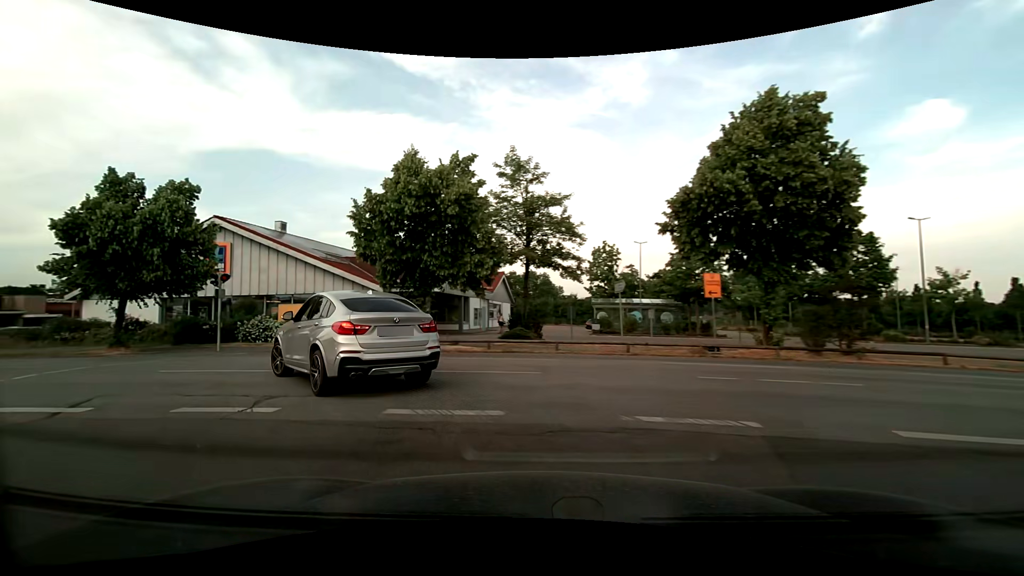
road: residential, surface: asphalt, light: Day
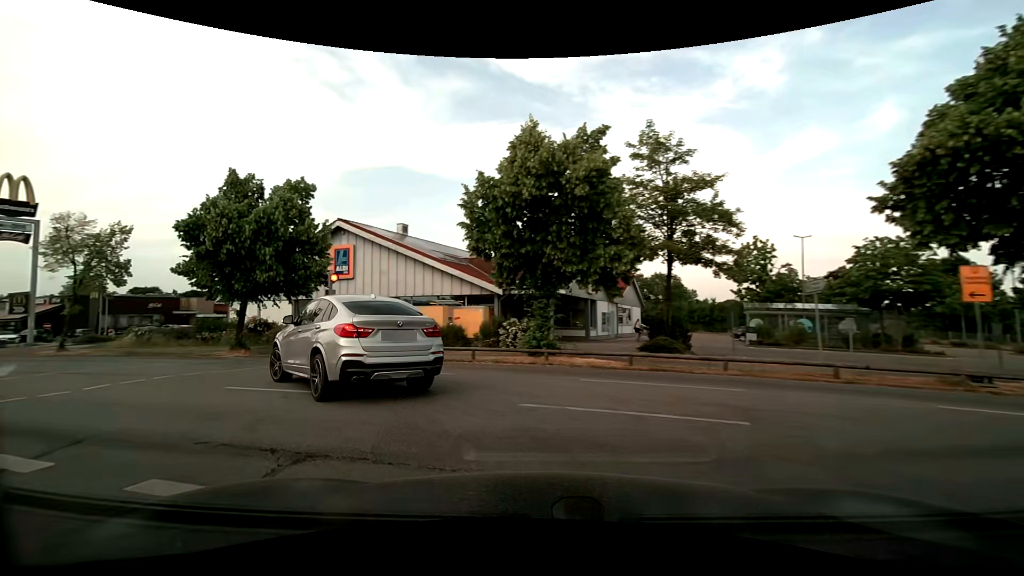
(-0.5, +3.7) m; -15°
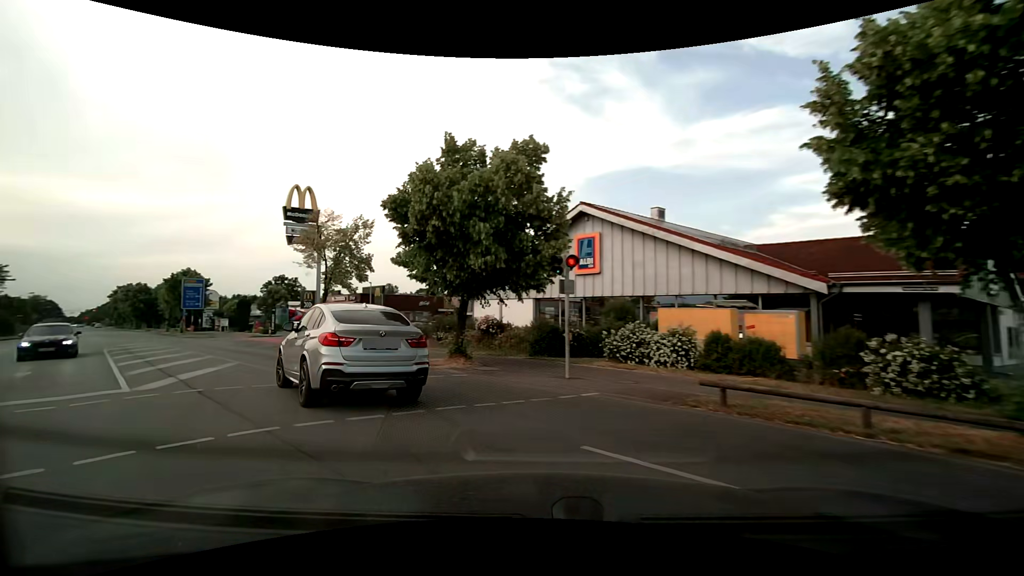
(-1.9, +7.7) m; -28°
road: secondary
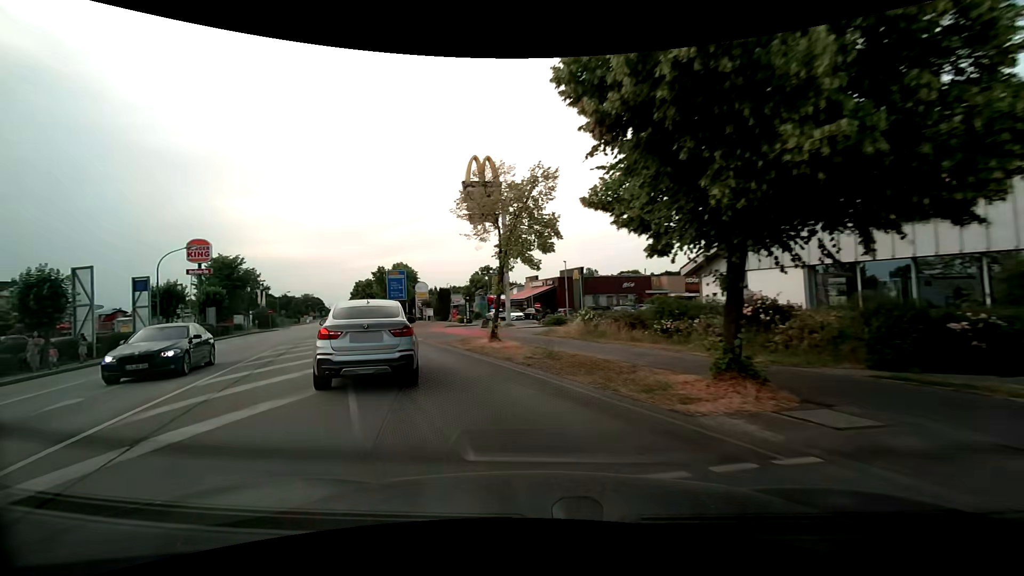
(-1.5, +8.7) m; -21°
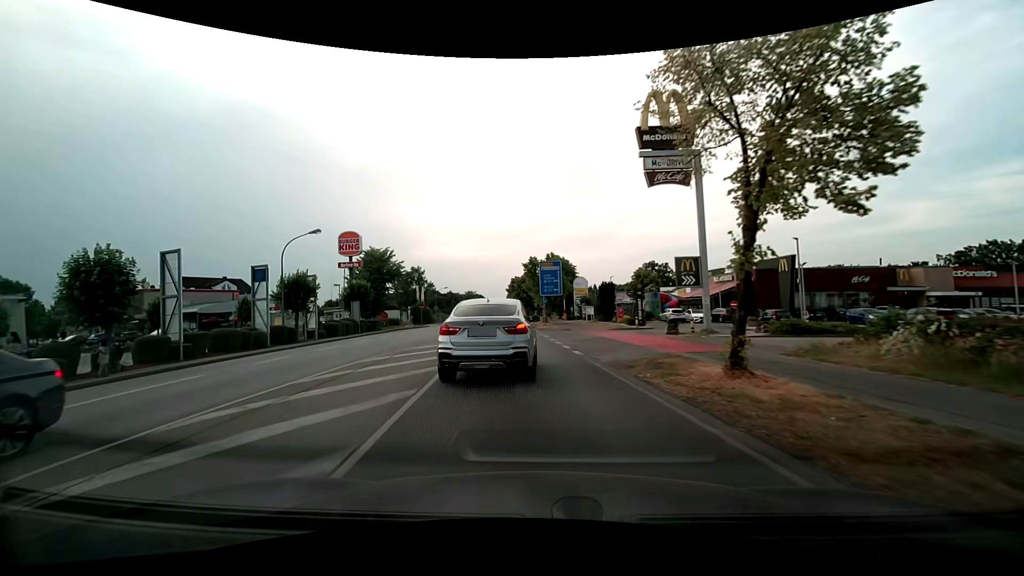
(-1.9, +10.3) m; -19°
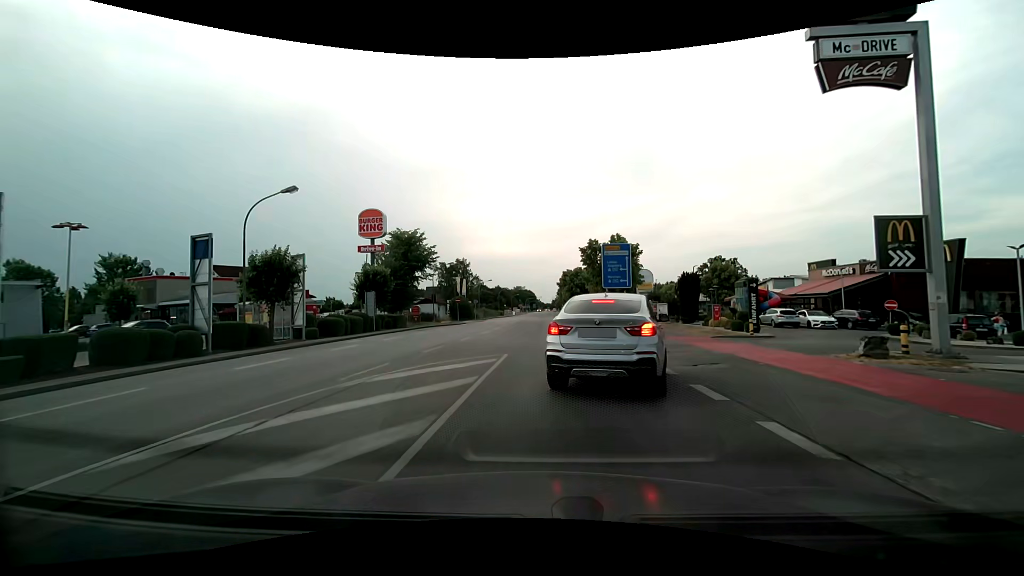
(-0.7, +10.8) m; -6°
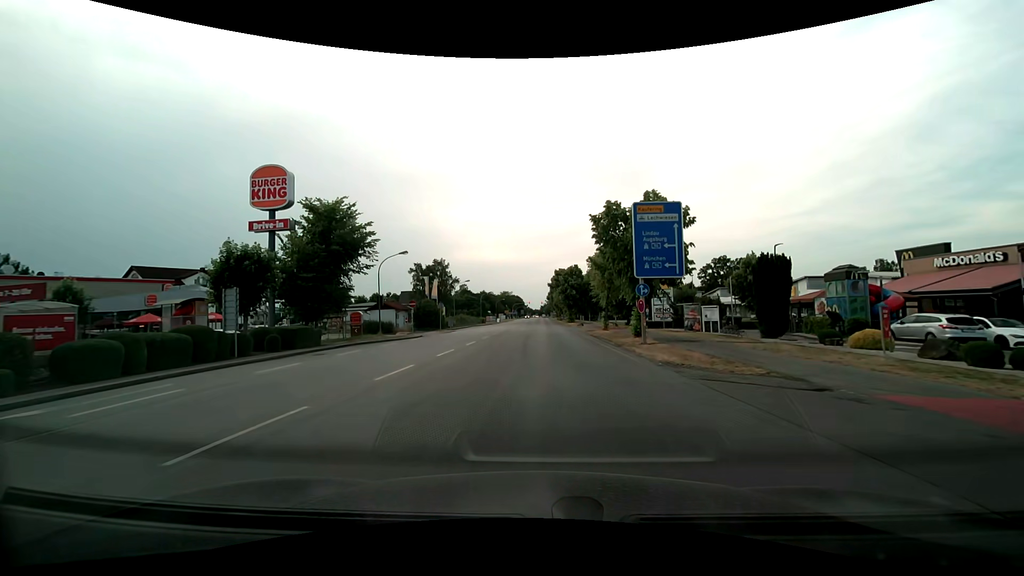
(+0.1, +17.2) m; +1°
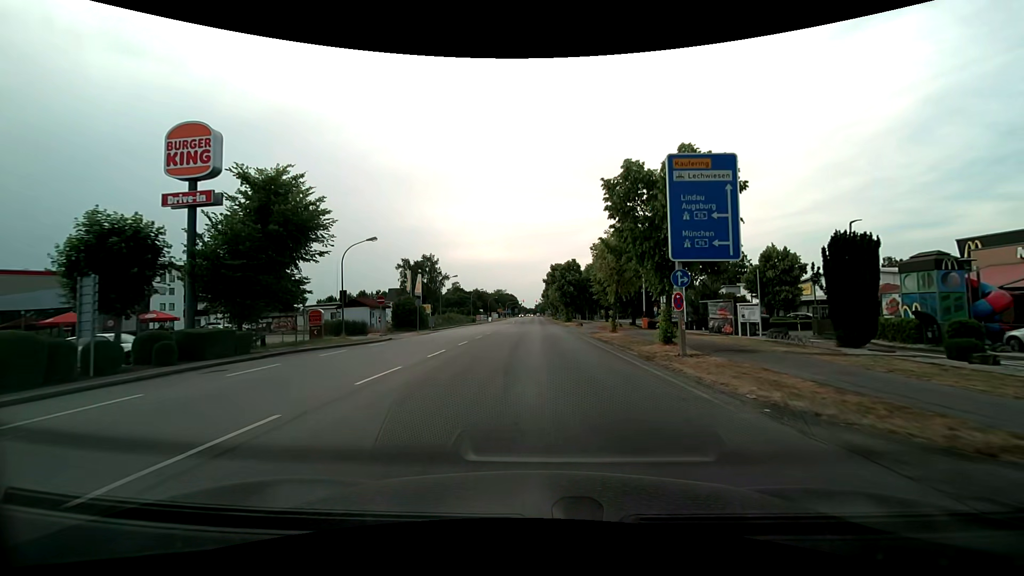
(0.0, +7.2) m; +1°
(0, +10) (0, +20) (0, +30) (-1, +40) (-2, +50) (-2, +60) (-3, +70) (-3, +80) (-4, +90) (-4, +100) m
